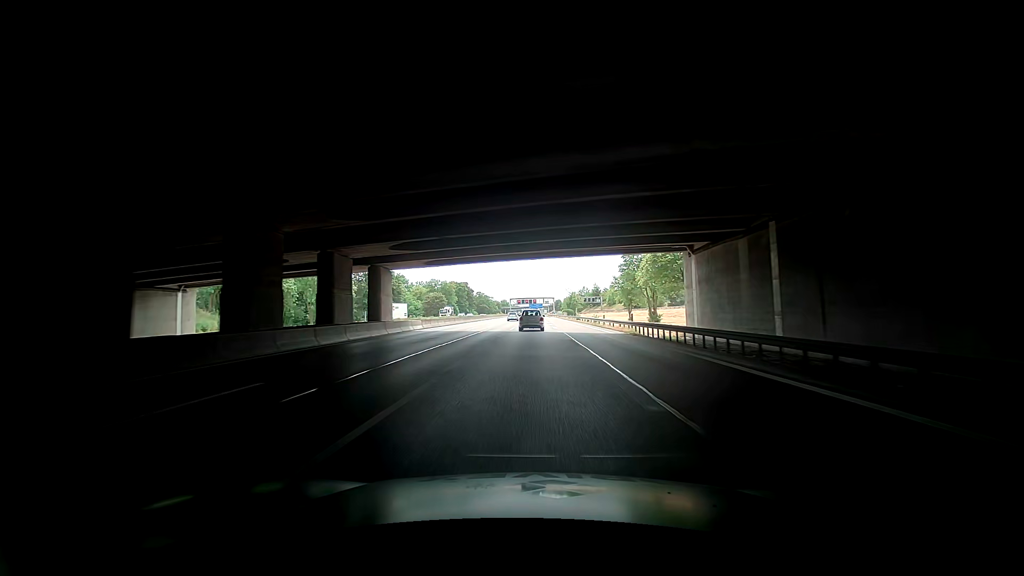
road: motorway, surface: asphalt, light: Day
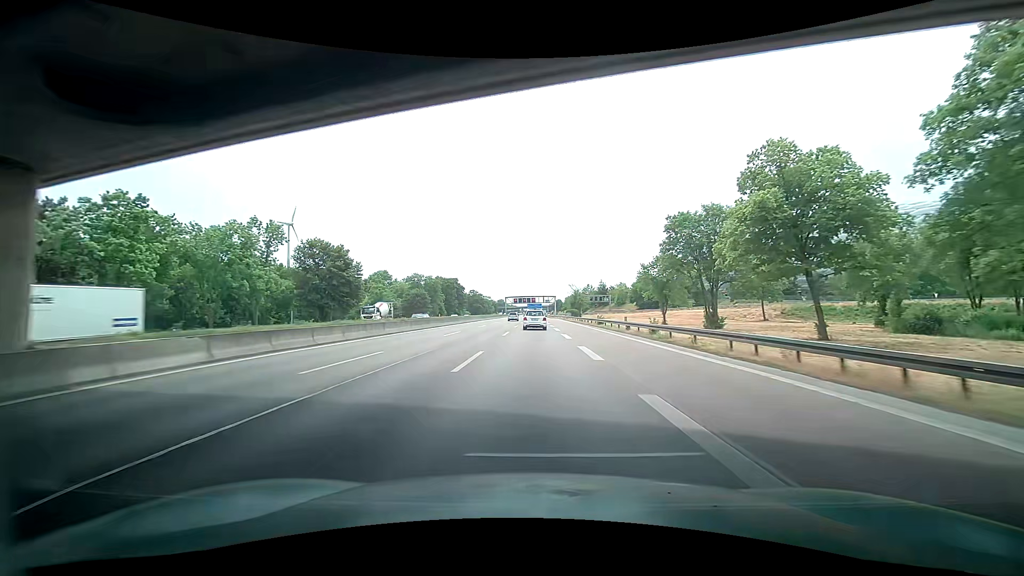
(-0.7, +28.7) m; -2°
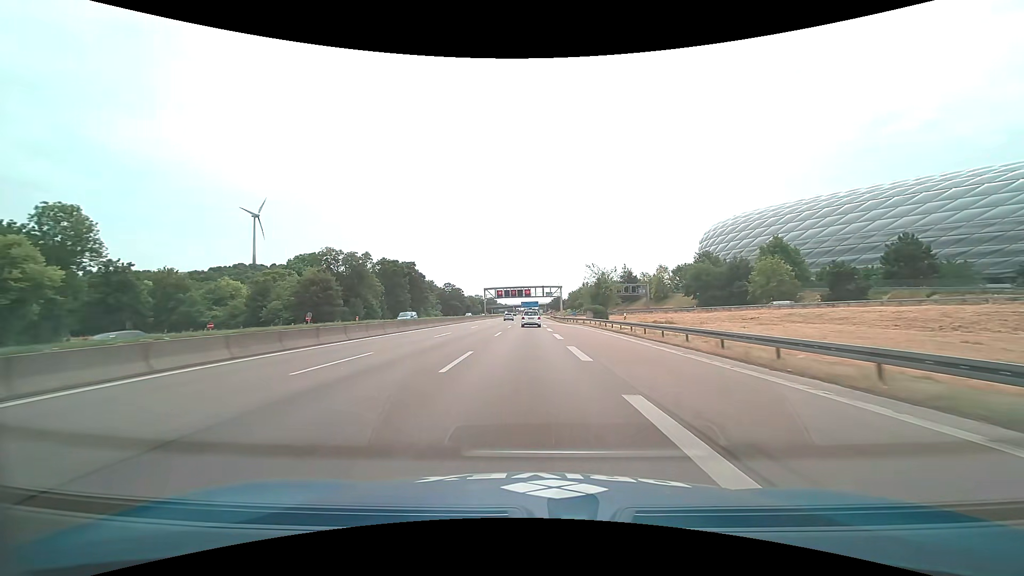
(+1.7, +72.5) m; +2°
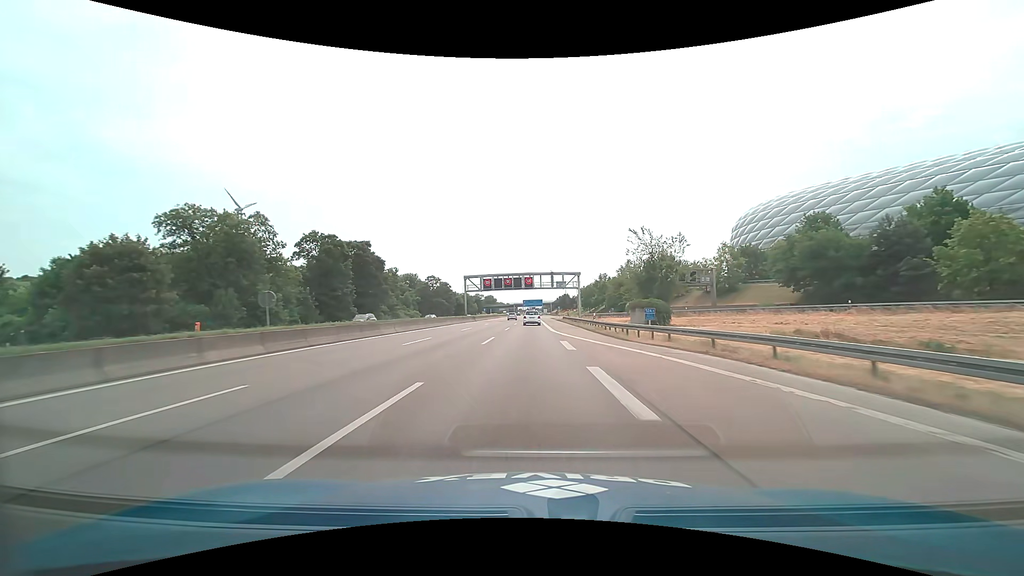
(-0.1, +43.8) m; 0°
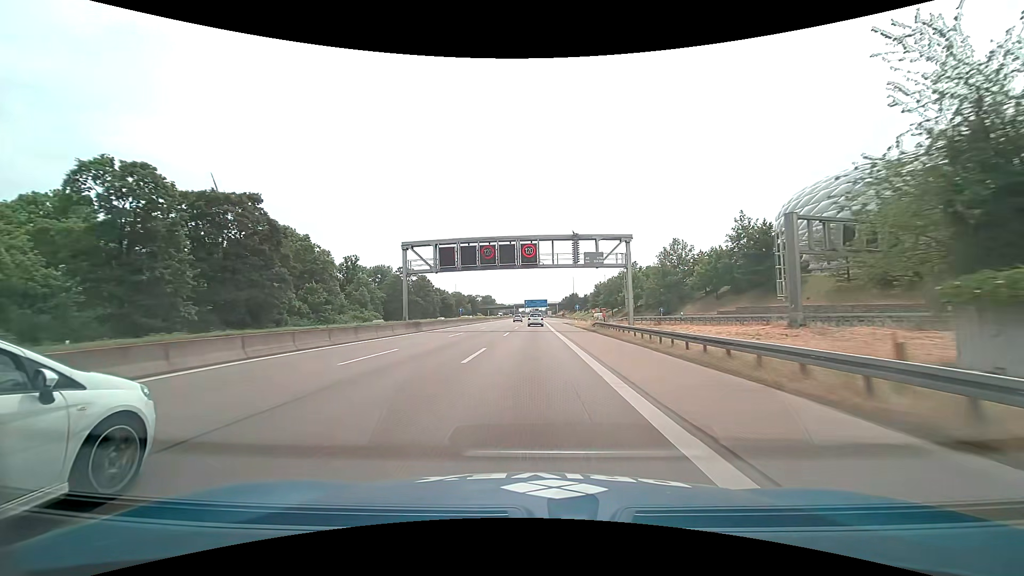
(-0.2, +44.1) m; -1°
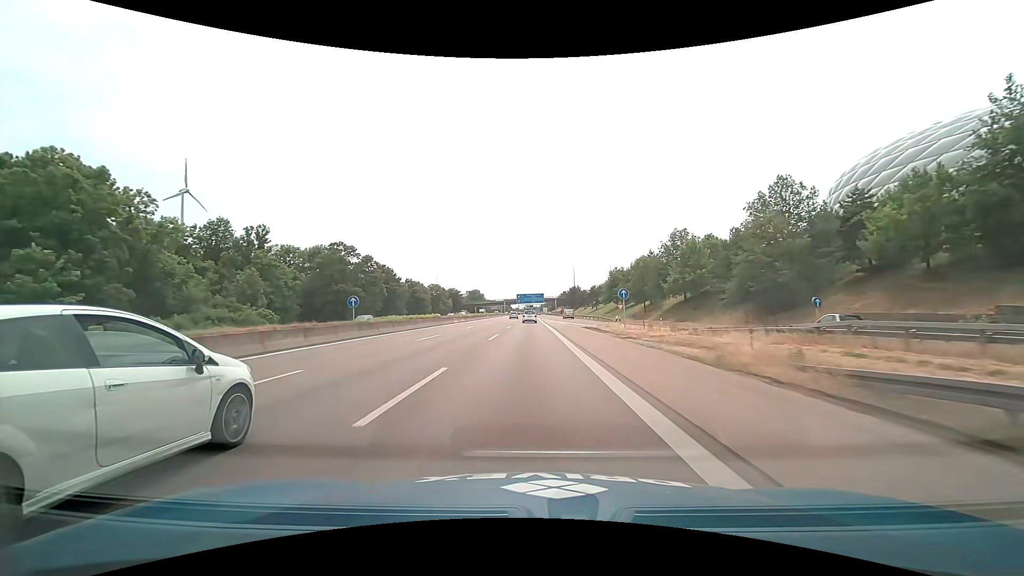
(+0.3, +44.2) m; +1°
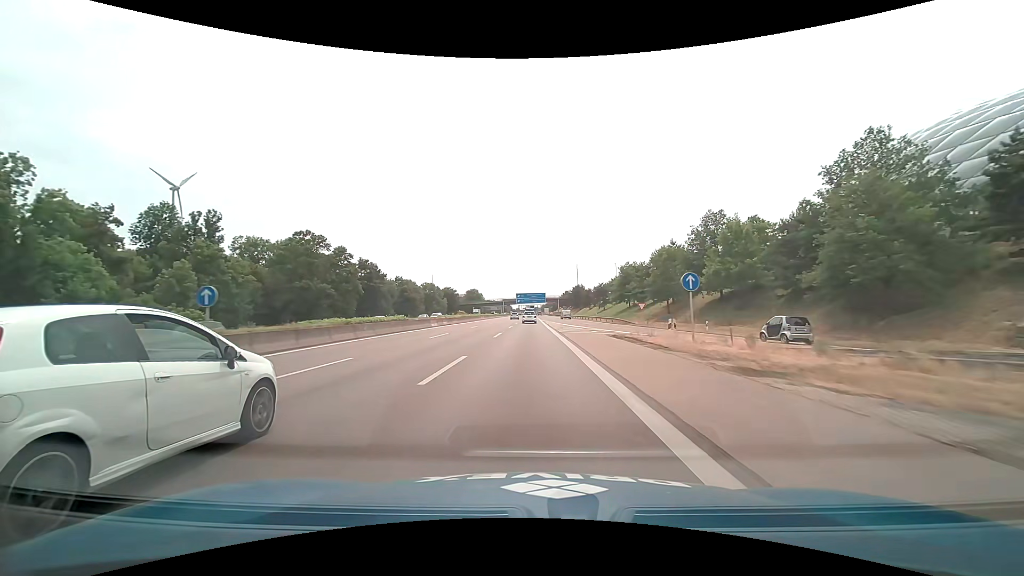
(0.0, +14.8) m; 0°
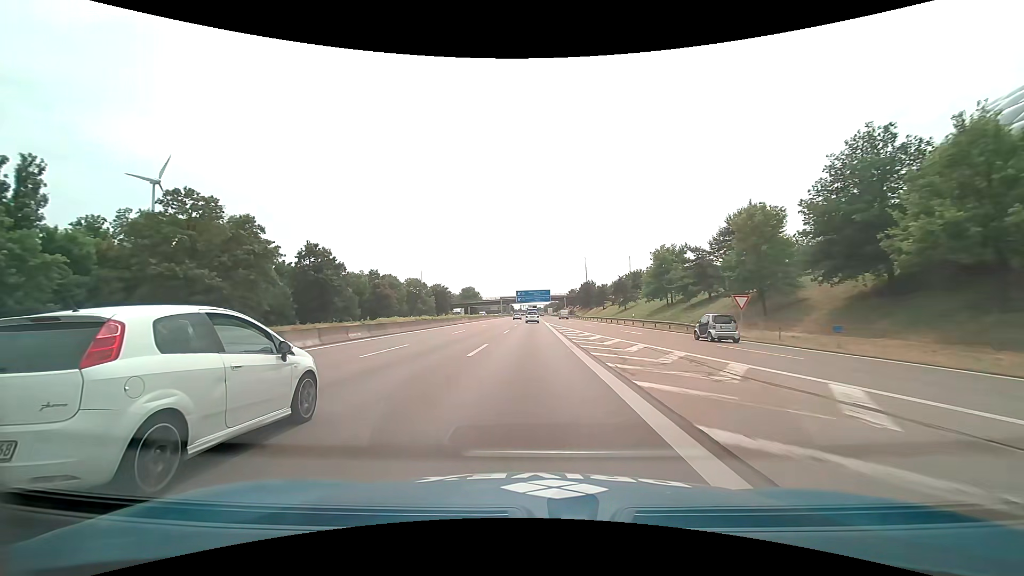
(-0.1, +29.6) m; 0°
(0, +10) (0, +20) (0, +30) (0, +40) (0, +50) (0, +60) (0, +70) (0, +80) (0, +90) (0, +100) m
